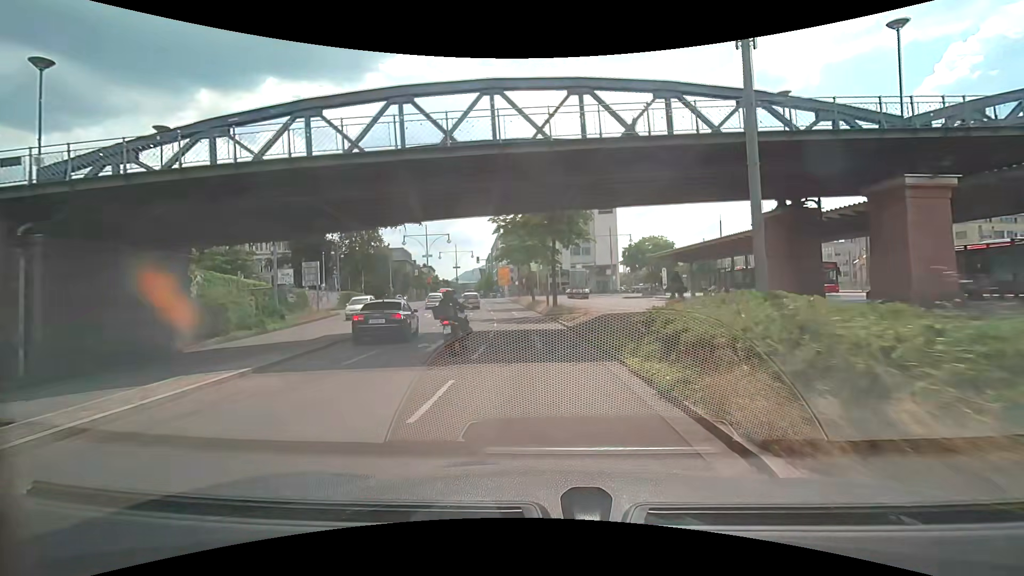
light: Day
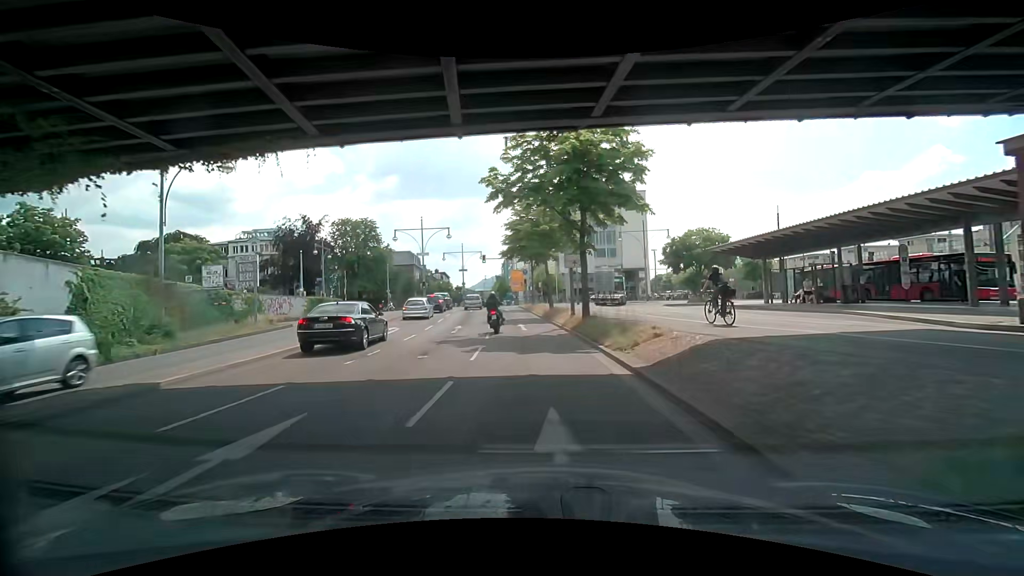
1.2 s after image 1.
(-0.2, +12.3) m; -2°
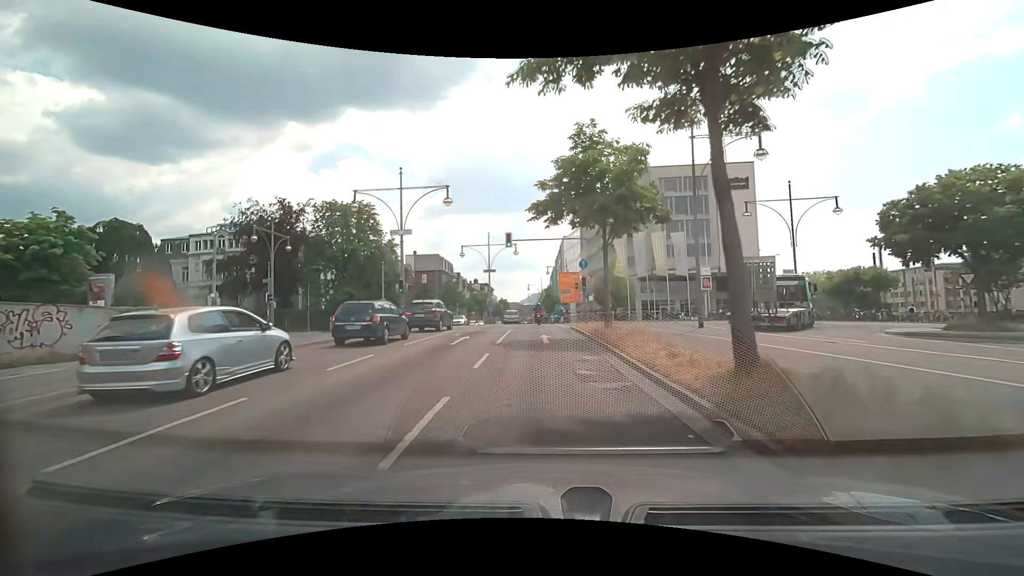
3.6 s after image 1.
(-1.3, +25.7) m; -6°
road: primary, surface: asphalt
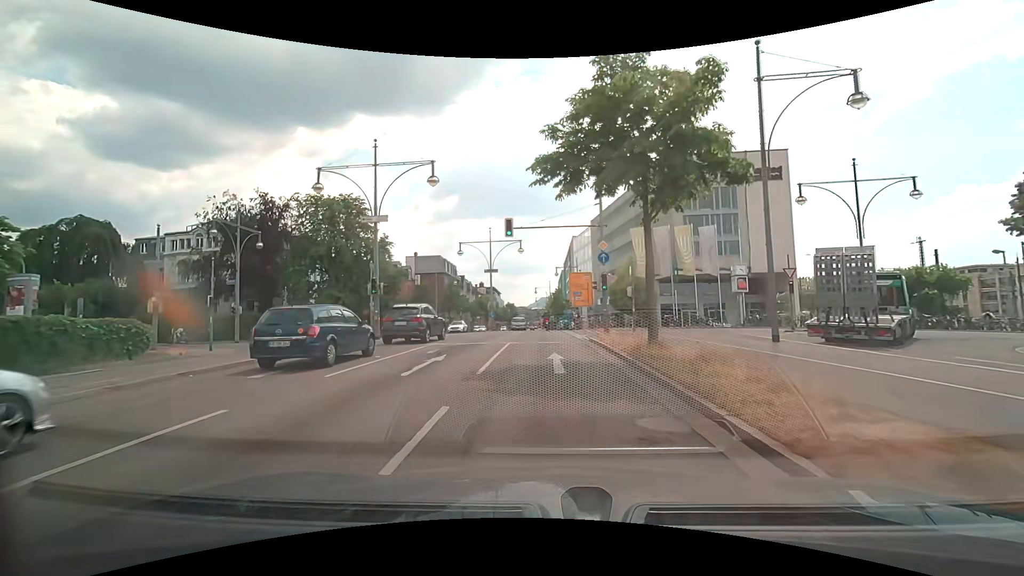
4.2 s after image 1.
(-0.1, +6.6) m; -2°
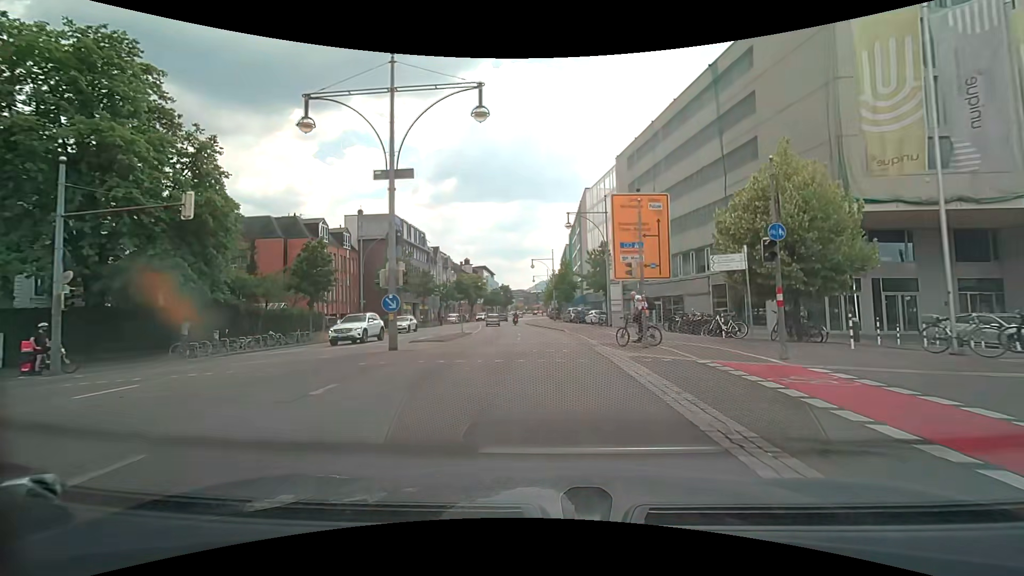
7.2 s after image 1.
(0.0, +32.7) m; 0°
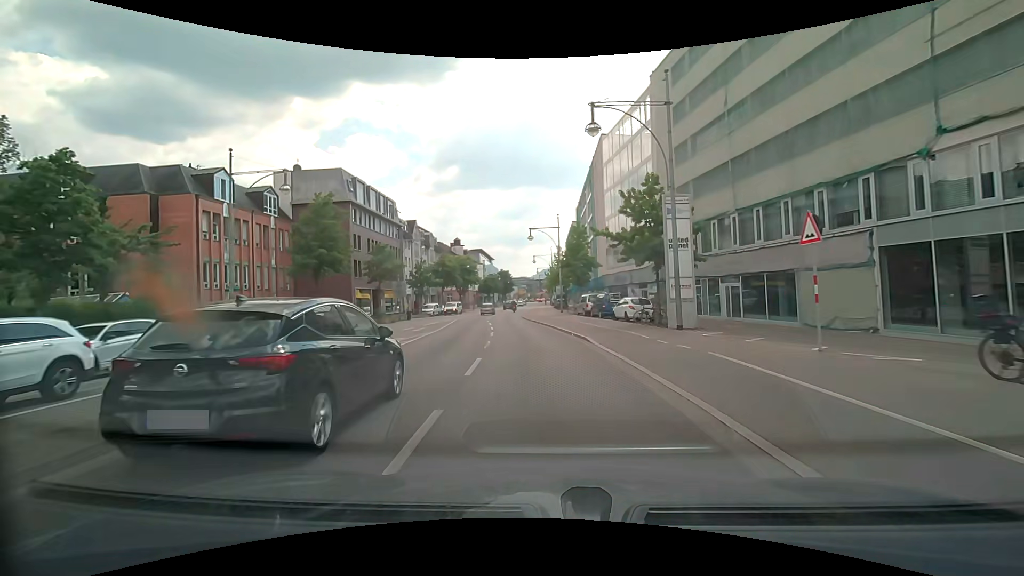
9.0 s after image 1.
(+0.2, +19.7) m; -1°
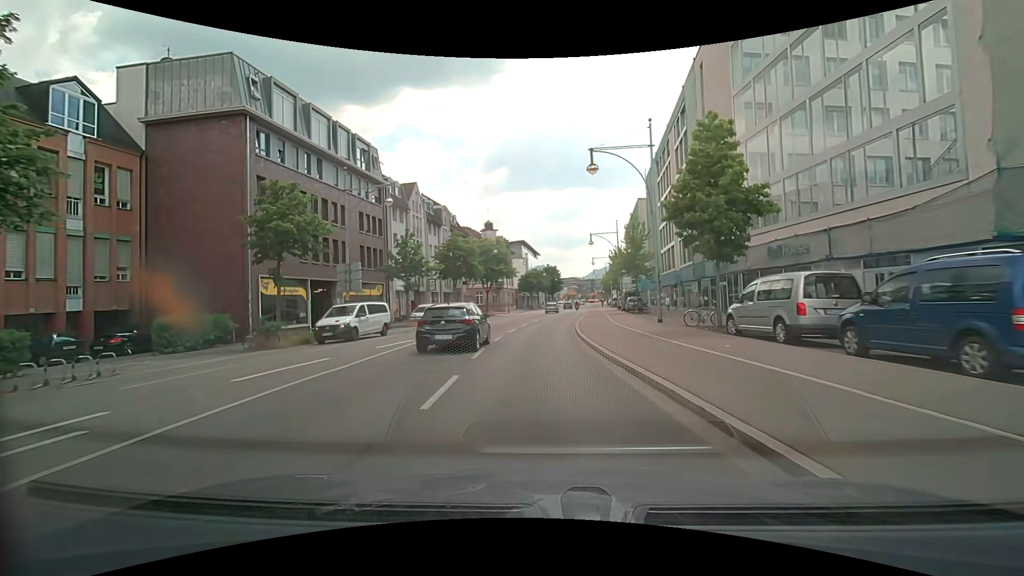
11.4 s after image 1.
(-1.1, +27.2) m; -6°
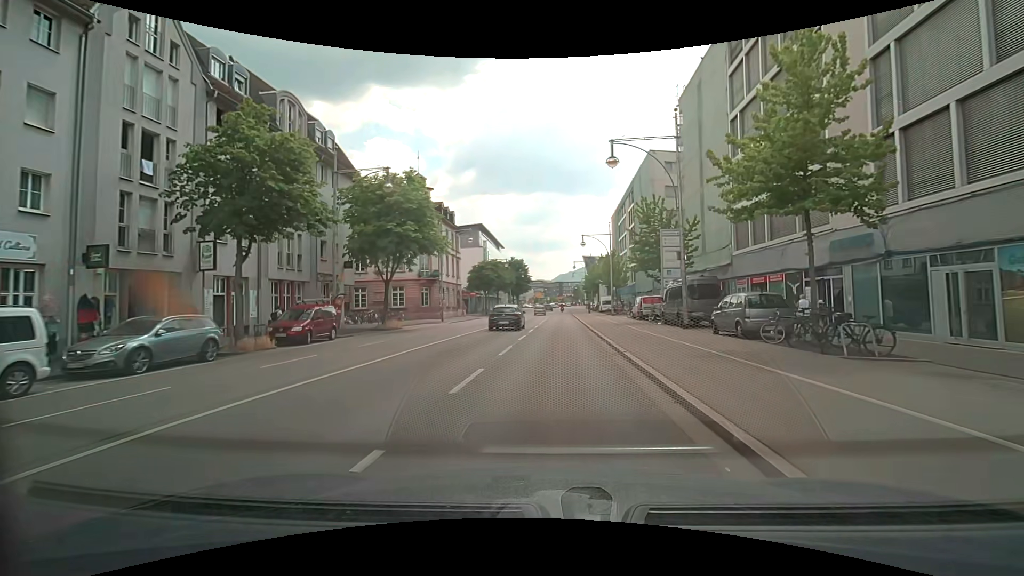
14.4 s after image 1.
(+0.7, +34.7) m; +3°
(0, +10) (+1, +20) (+1, +30) (+2, +40) (+2, +50) (+3, +60) (+3, +70) (+4, +80) (+5, +90) (+5, +100) m
